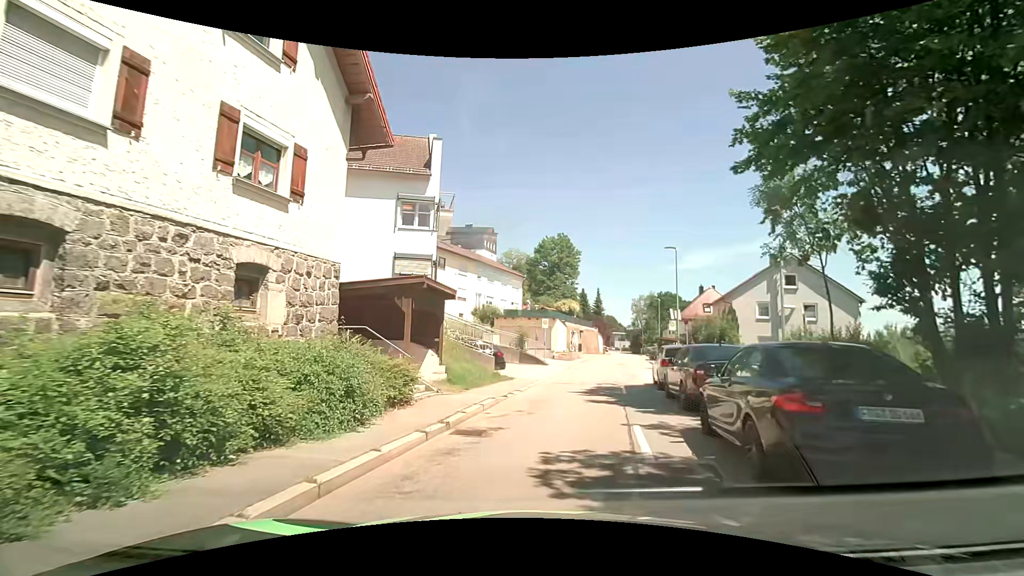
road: tertiary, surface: asphalt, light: Day
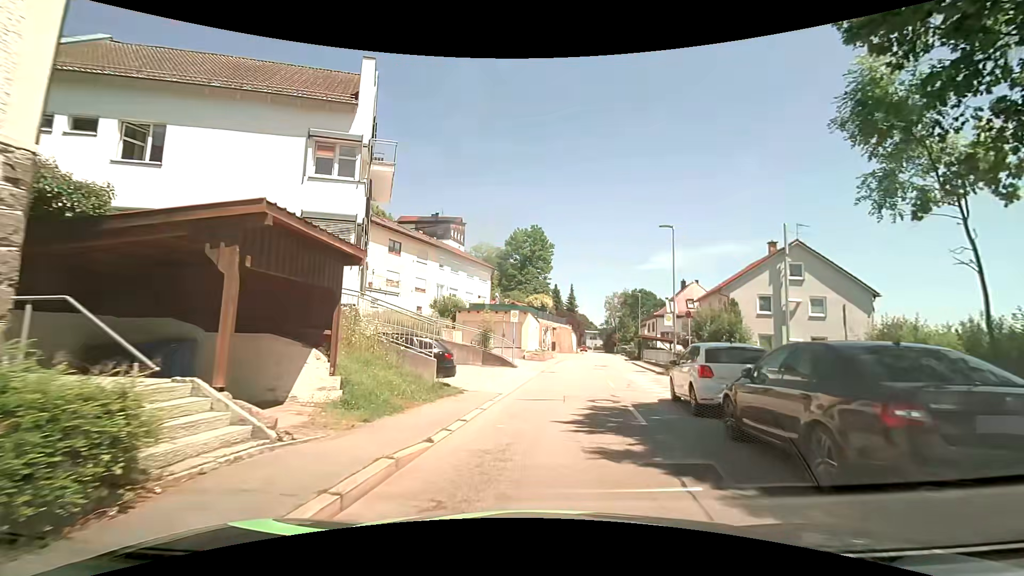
(+0.3, +6.5) m; +5°
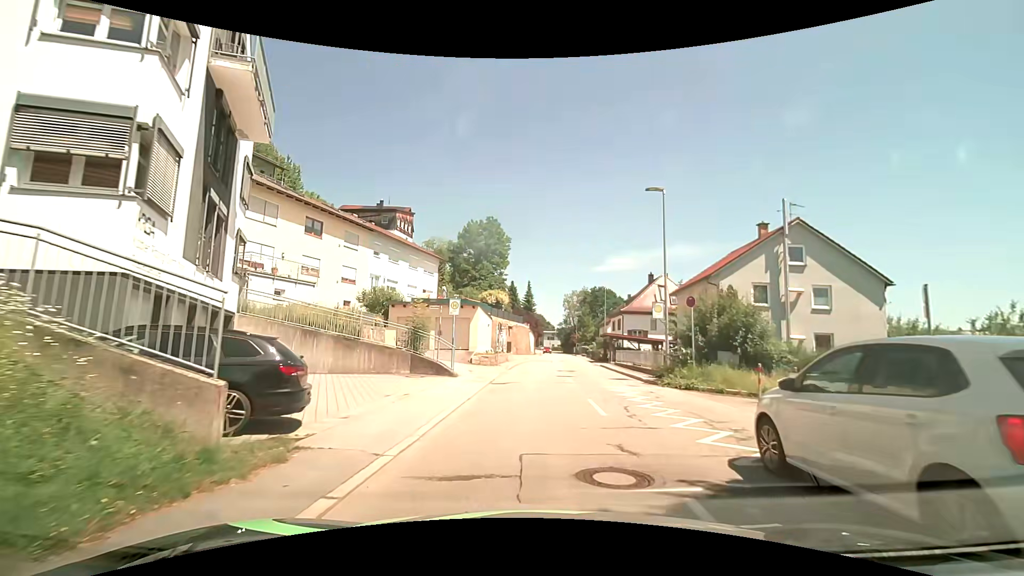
(+0.3, +7.4) m; +6°
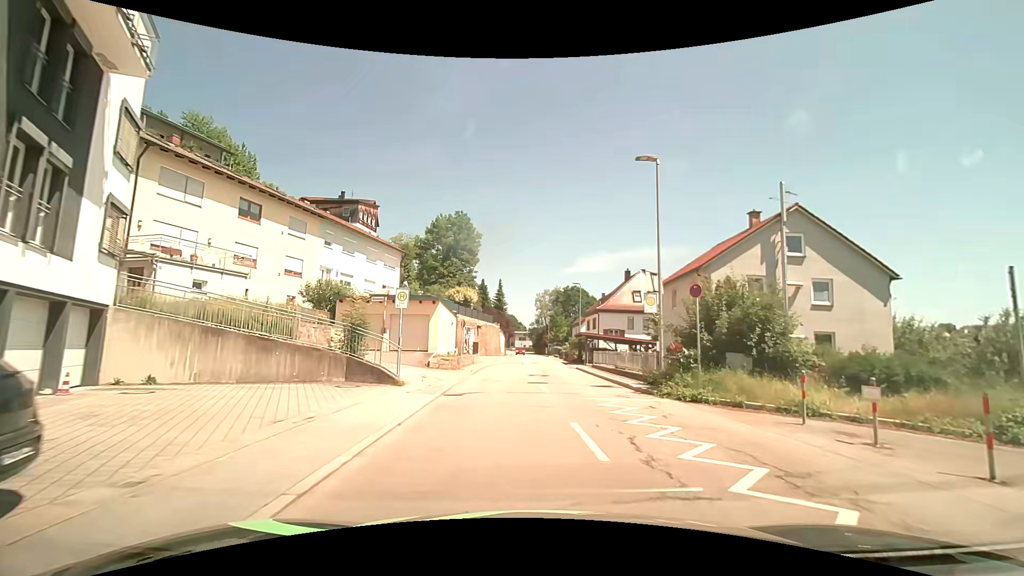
(+0.1, +4.0) m; +2°
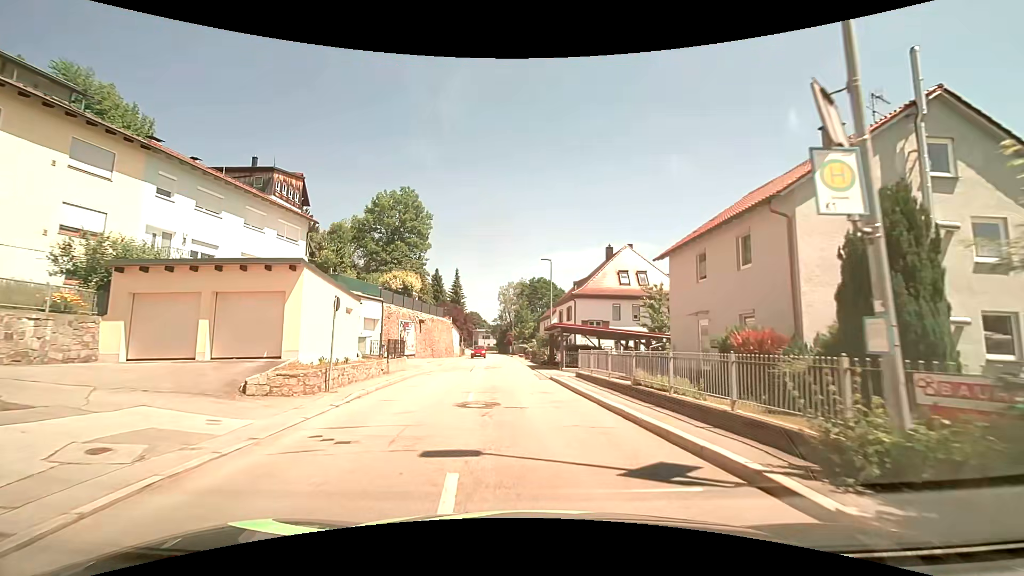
(+0.7, +12.9) m; +4°
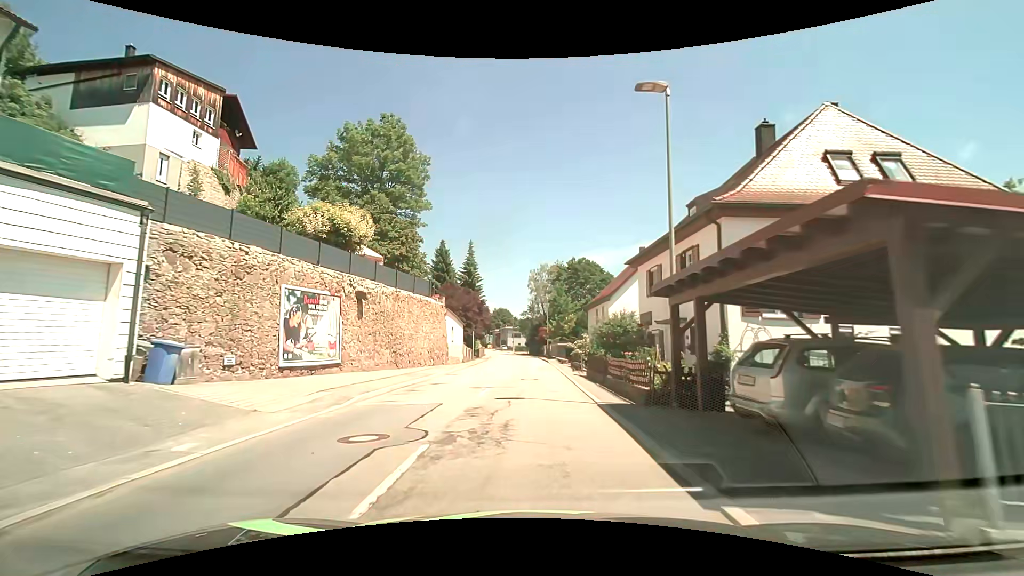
(-0.8, +24.7) m; -3°
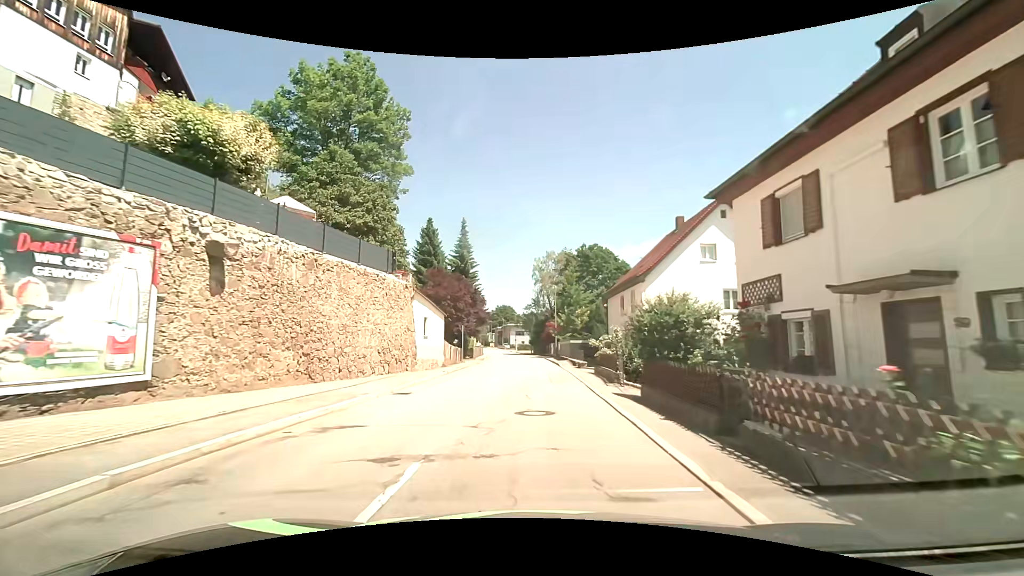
(-0.1, +10.9) m; 0°
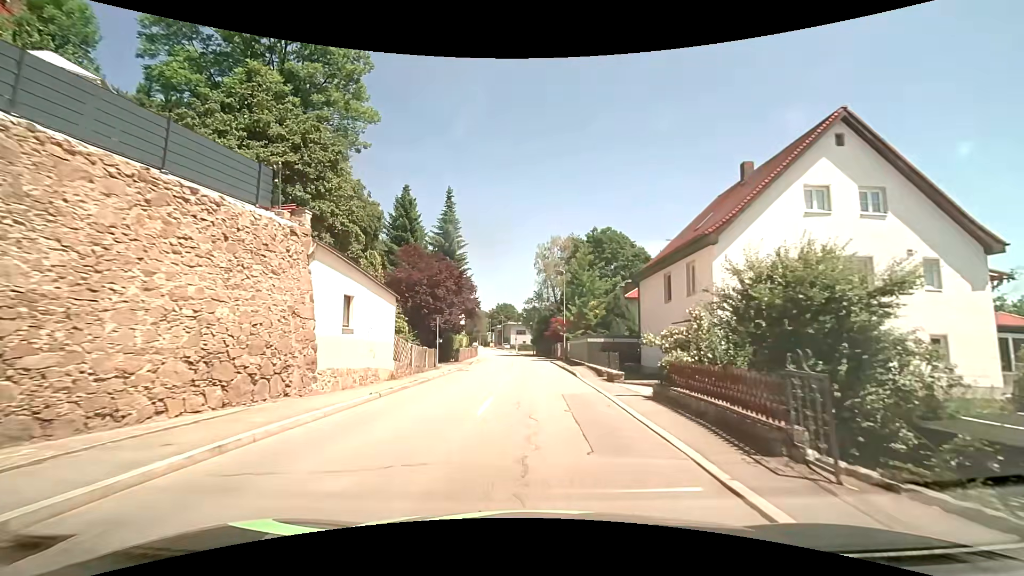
(0.0, +11.4) m; +3°
(0, +10) (-1, +20) (-1, +30) (-2, +40) (-3, +50) (-4, +60) (-6, +70) (-7, +80) (-10, +89) (-12, +99) m
